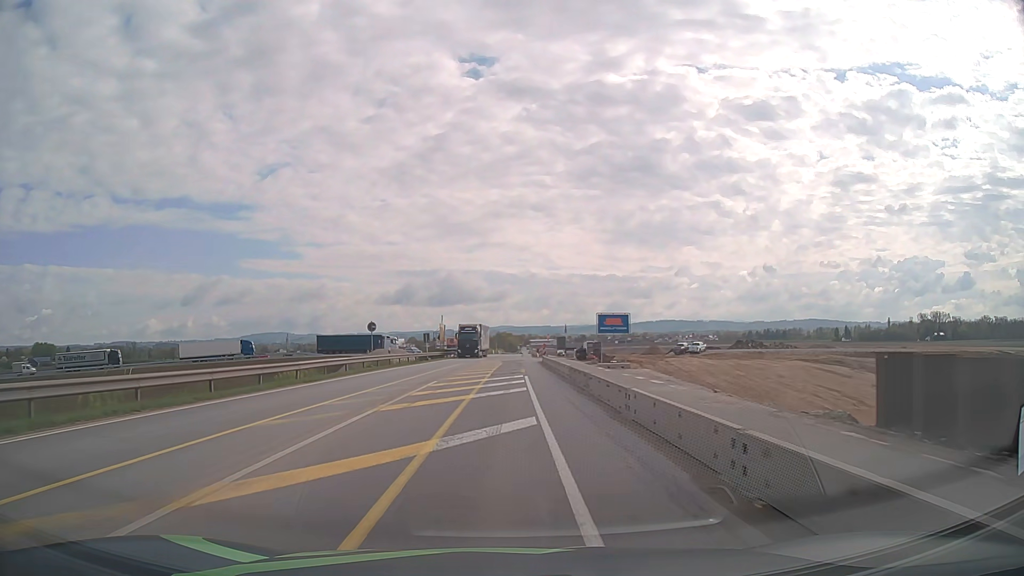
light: Day
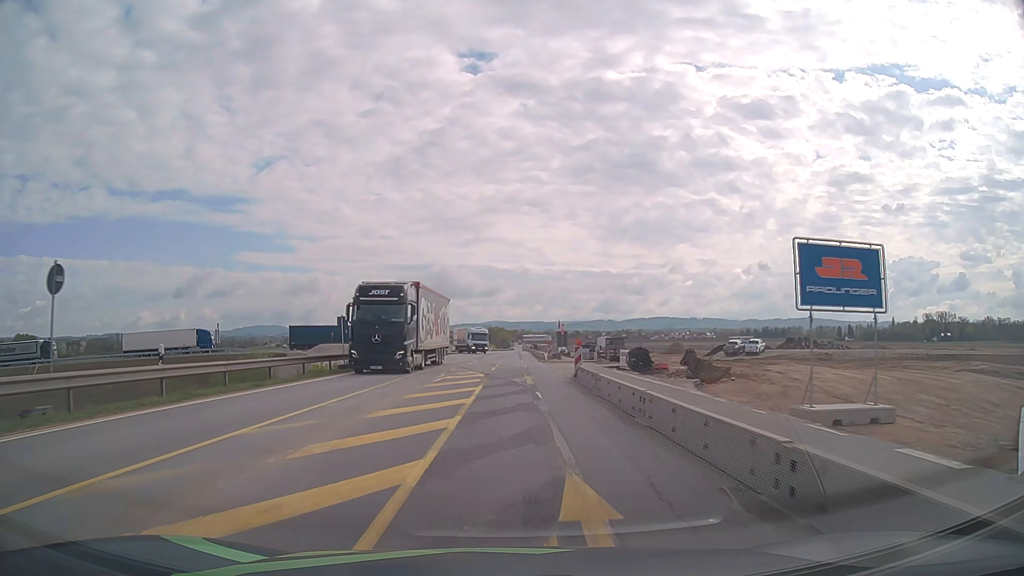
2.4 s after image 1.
(+0.1, +30.8) m; +1°
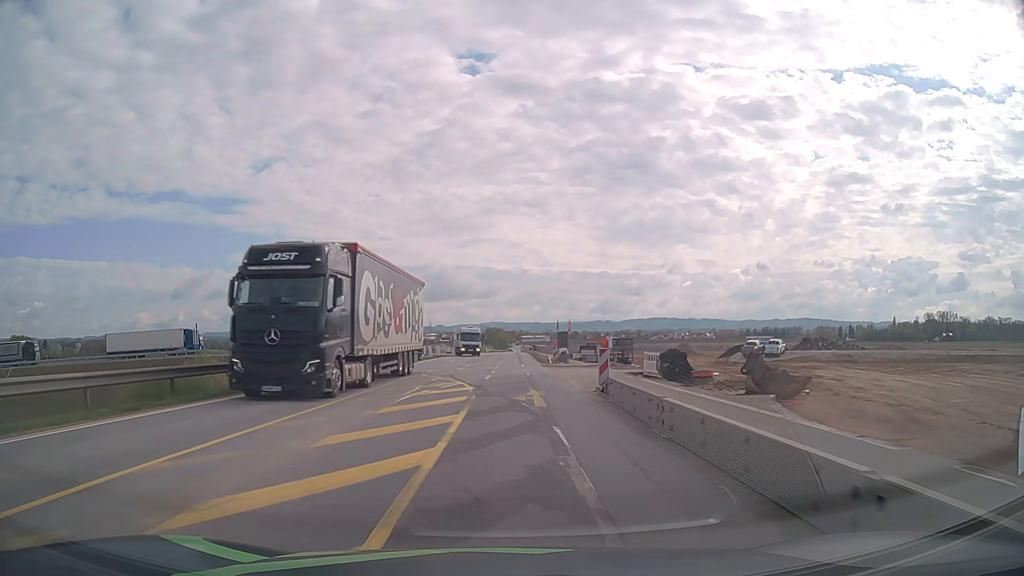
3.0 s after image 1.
(0.0, +7.3) m; 0°
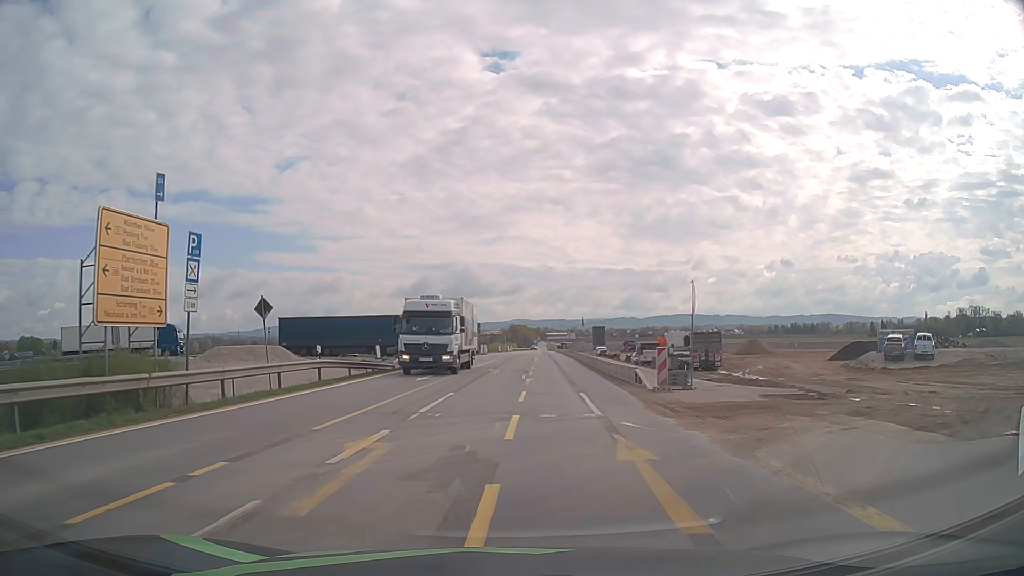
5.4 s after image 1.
(-0.3, +27.5) m; -2°
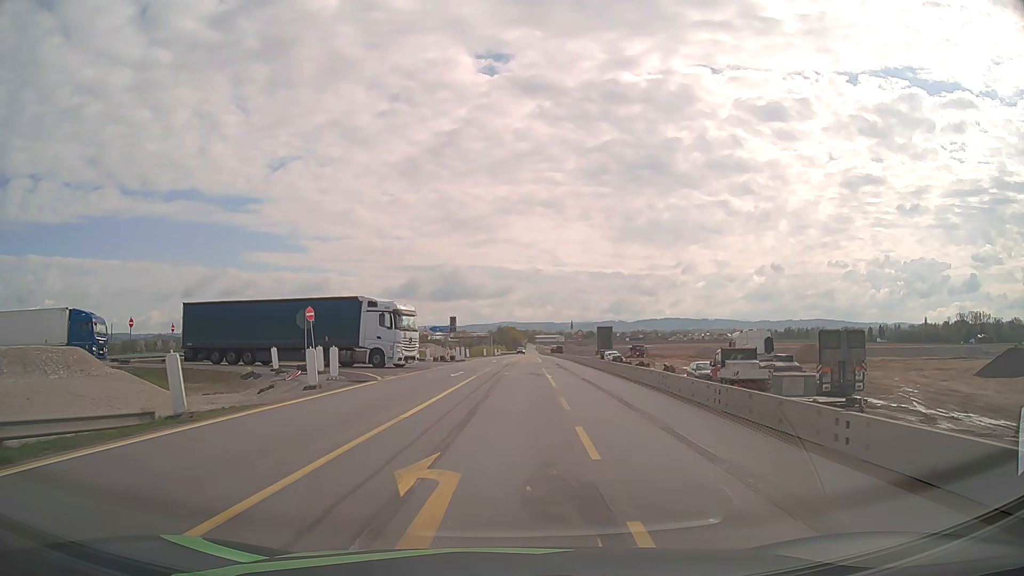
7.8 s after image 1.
(+0.1, +25.3) m; +1°
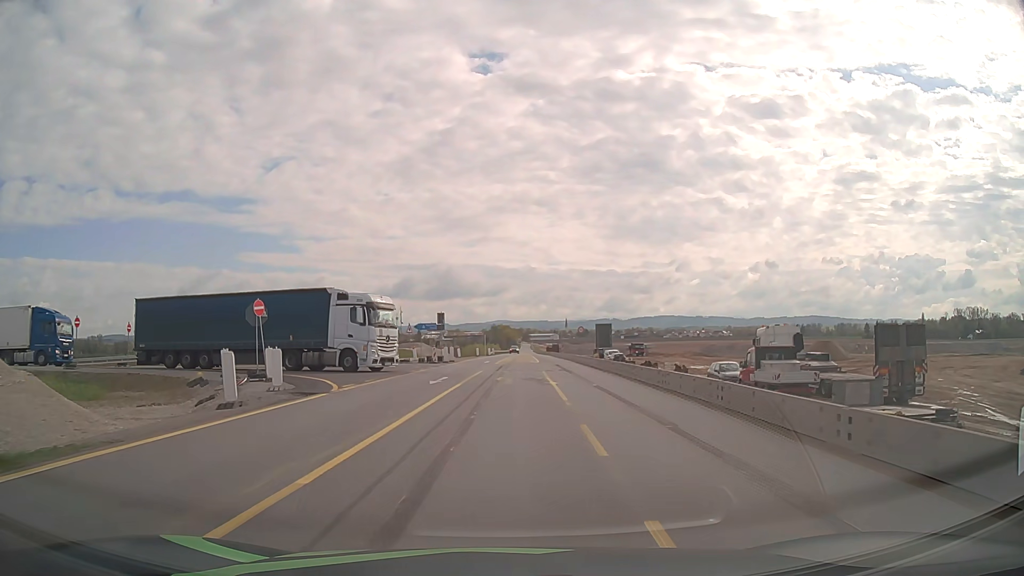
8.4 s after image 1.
(+0.1, +5.9) m; +1°
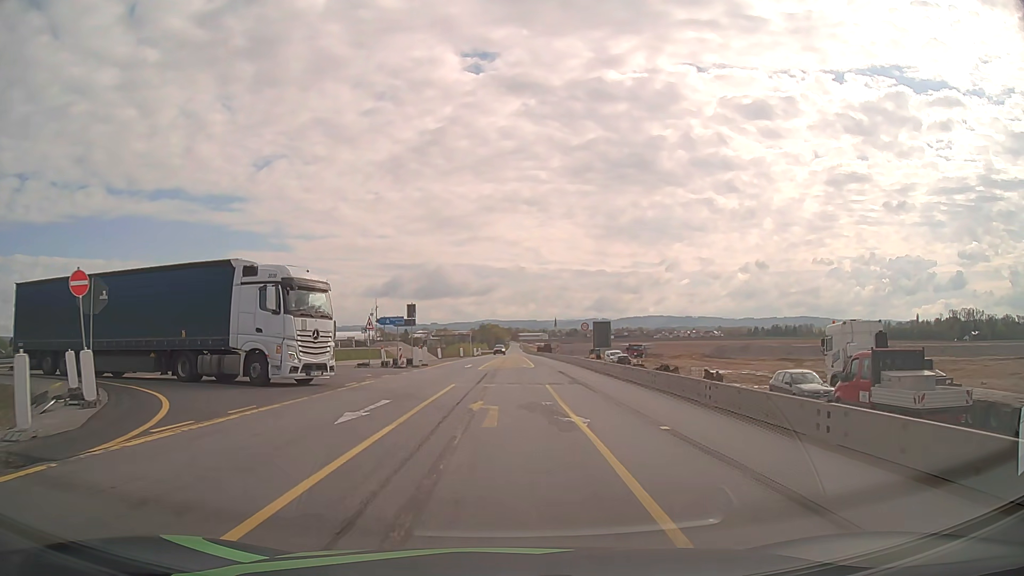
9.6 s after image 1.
(+0.1, +11.1) m; +1°
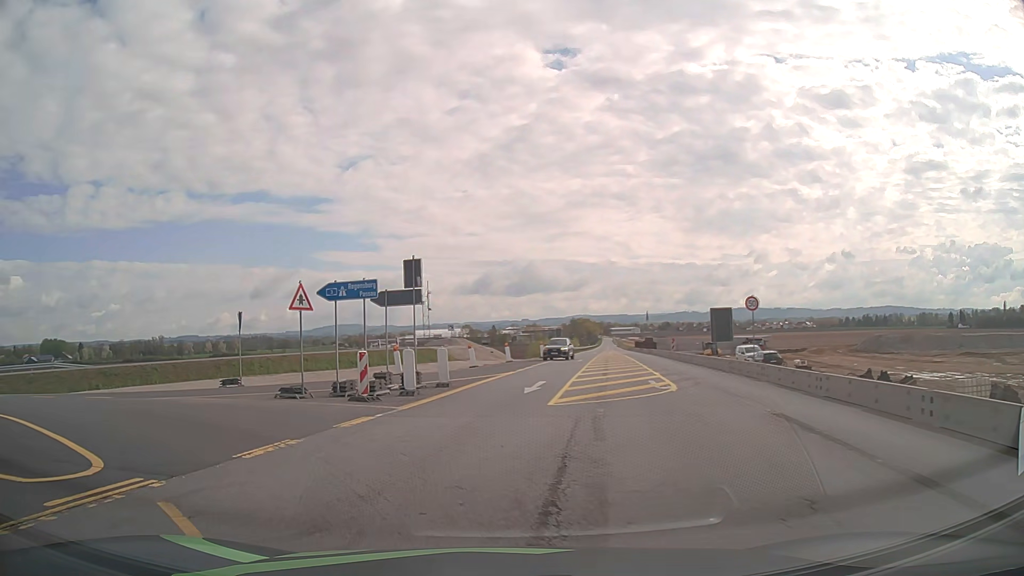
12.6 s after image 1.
(-0.2, +22.7) m; -7°
(-3, +9) (-11, +15) (-21, +16) (-31, +17) (-41, +17) (-51, +18) (-61, +17) (-71, +16) (-81, +14) (-91, +12) m
